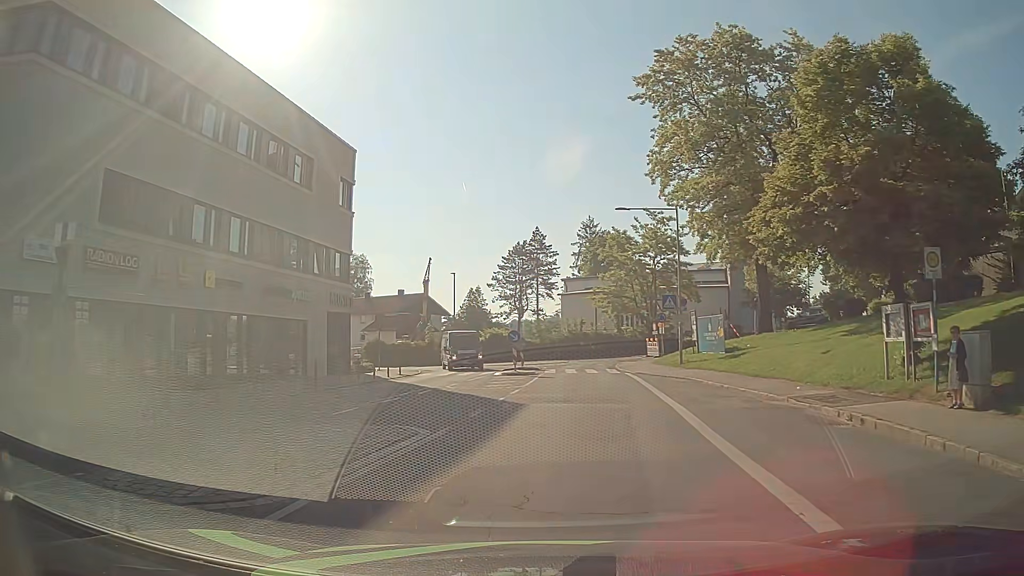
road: unclassified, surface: asphalt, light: Day
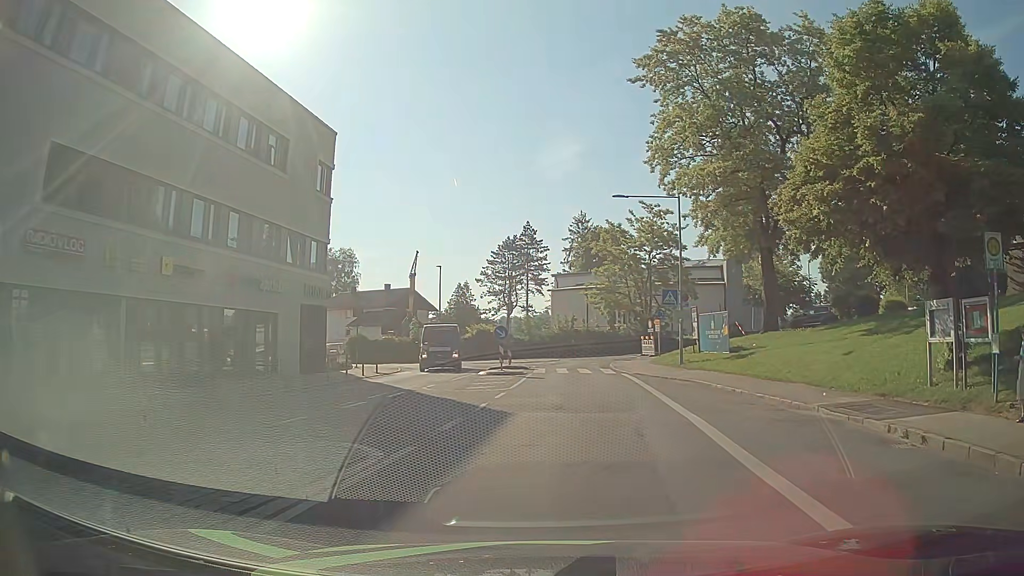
(0.0, +2.6) m; +1°
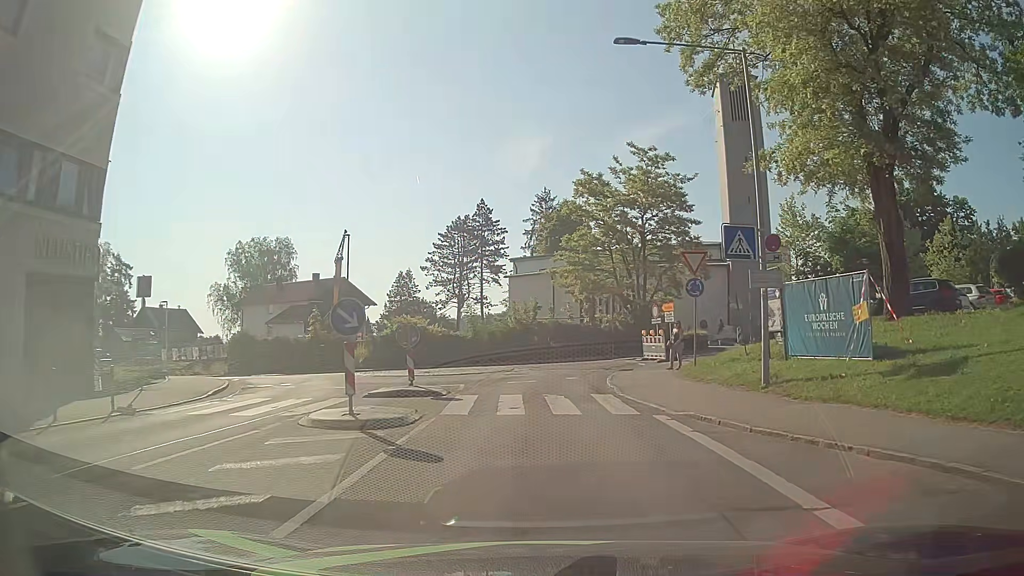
(+0.9, +17.1) m; +4°
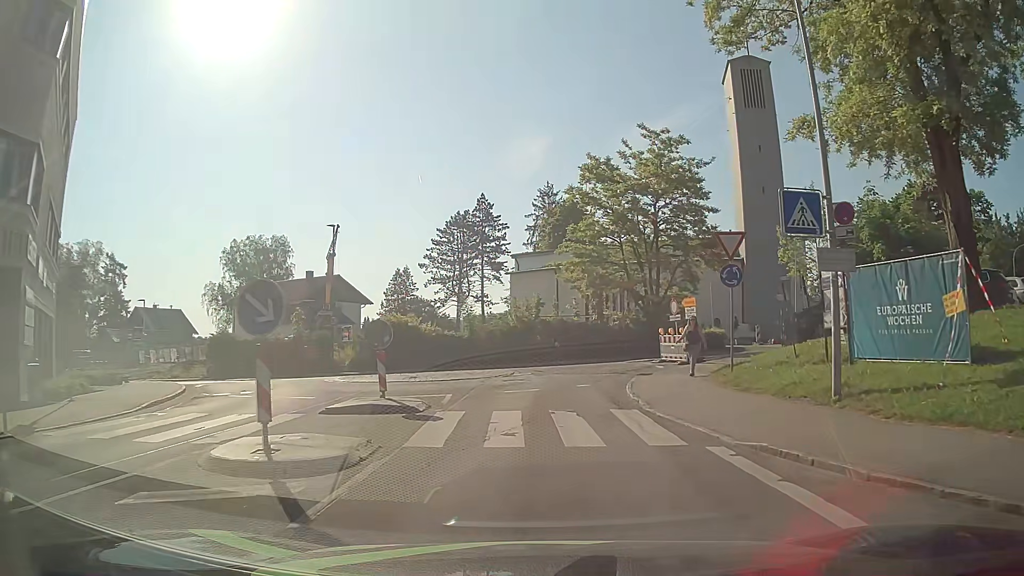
(-0.1, +3.6) m; -1°
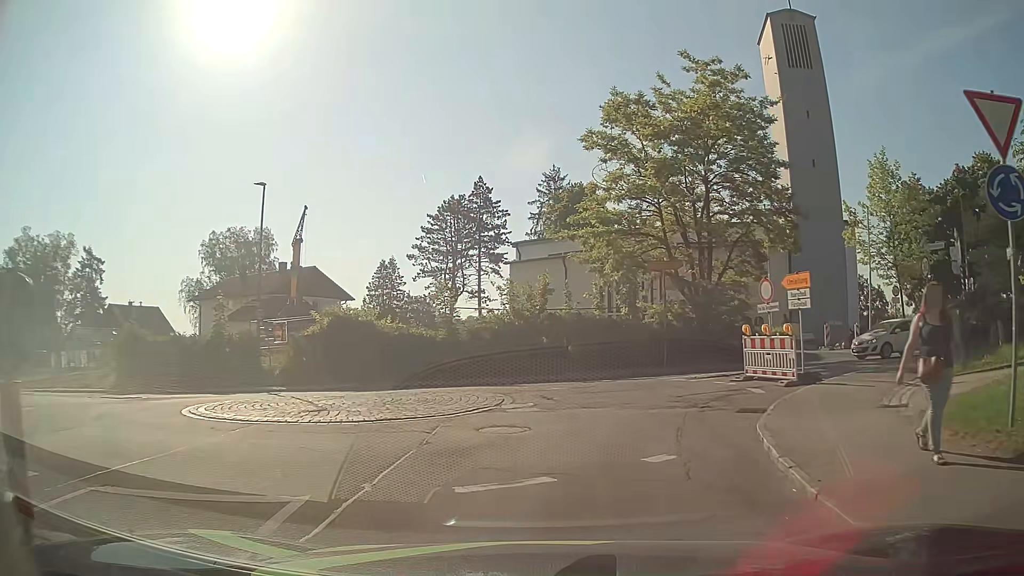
(0.0, +10.6) m; -2°
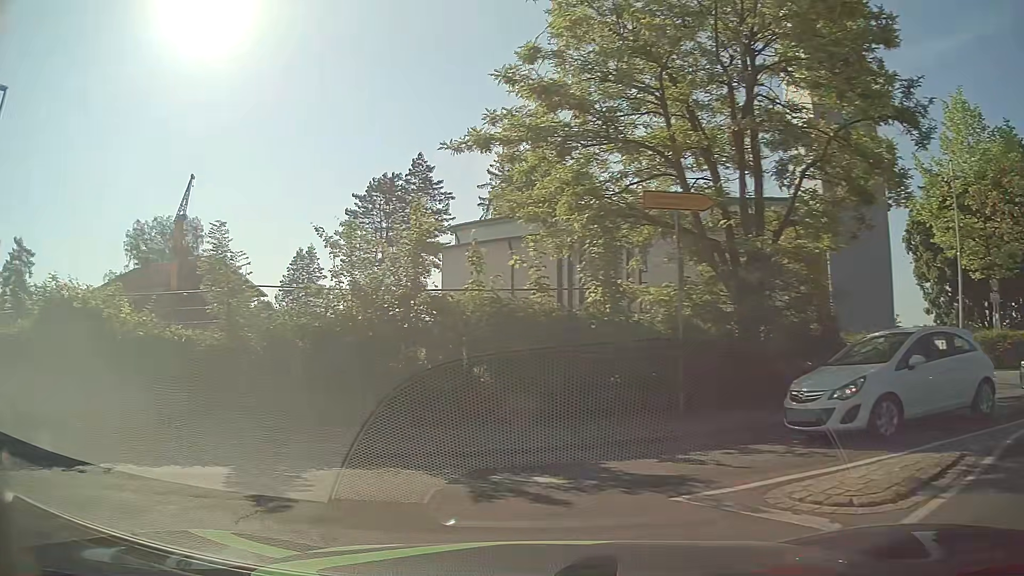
(+1.9, +13.1) m; +4°
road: tertiary
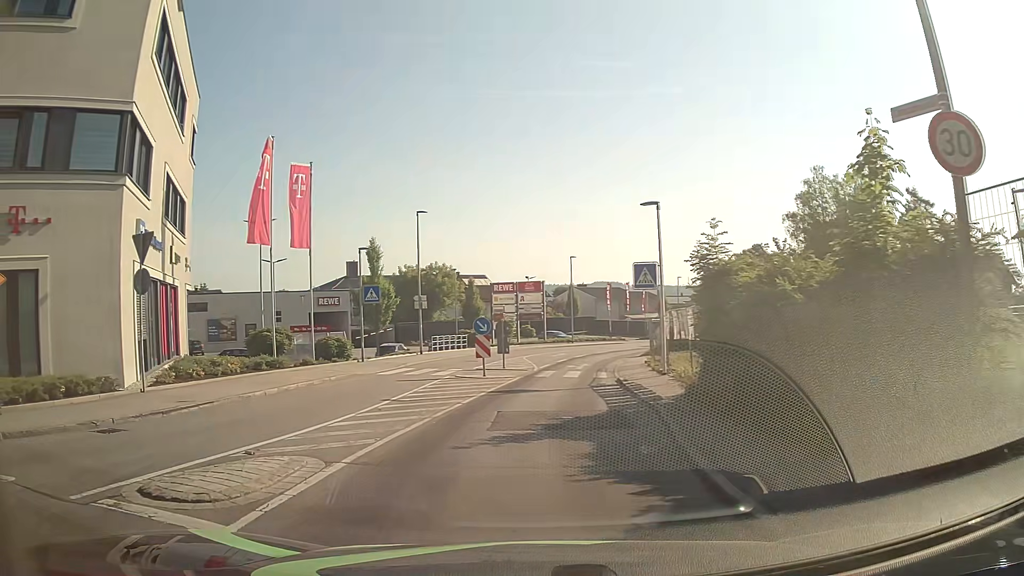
(-7.4, +7.6) m; -80°
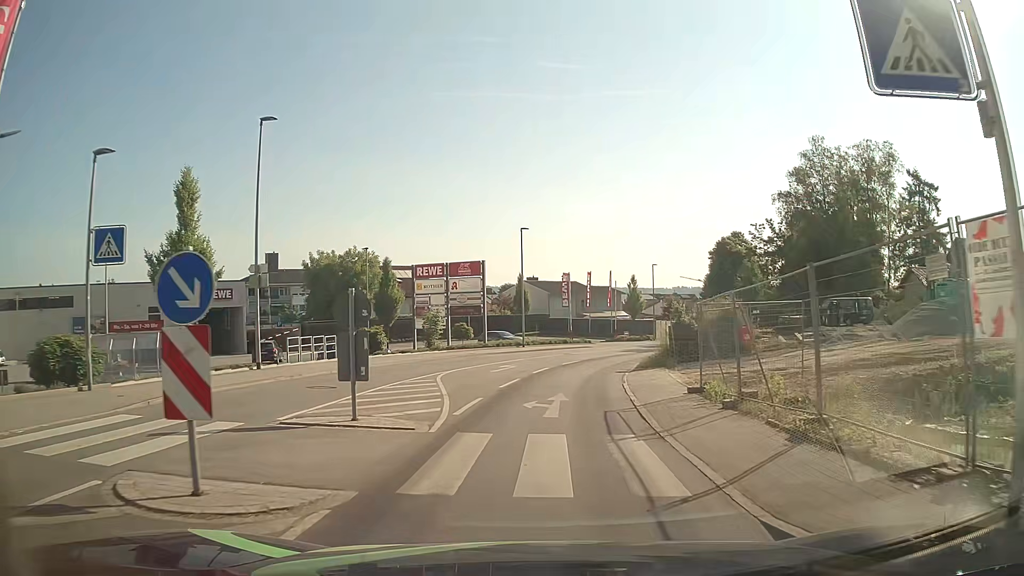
(+0.6, +17.8) m; +5°
(0, +10) (+1, +20) (+2, +30) (+5, +39) (+9, +49) (+14, +58) (+18, +66) (+23, +75) (+27, +84) (+32, +93) m
